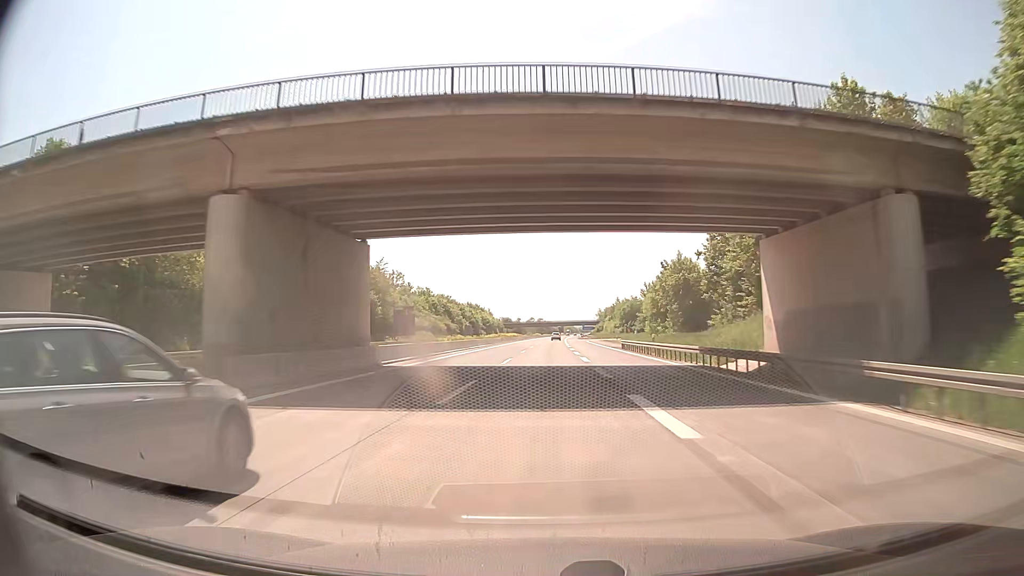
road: motorway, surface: concrete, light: Day
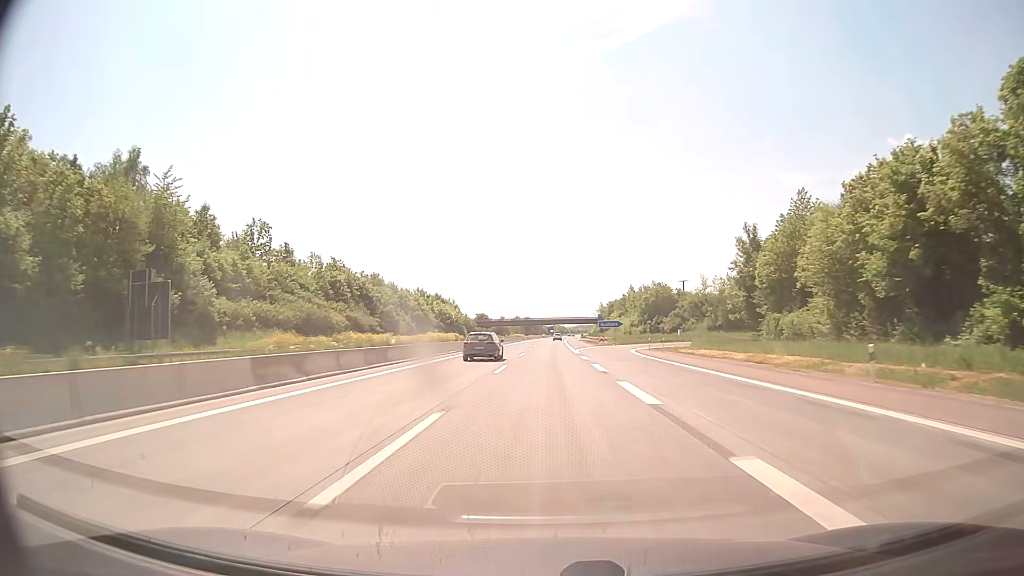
(+0.7, +79.3) m; +1°
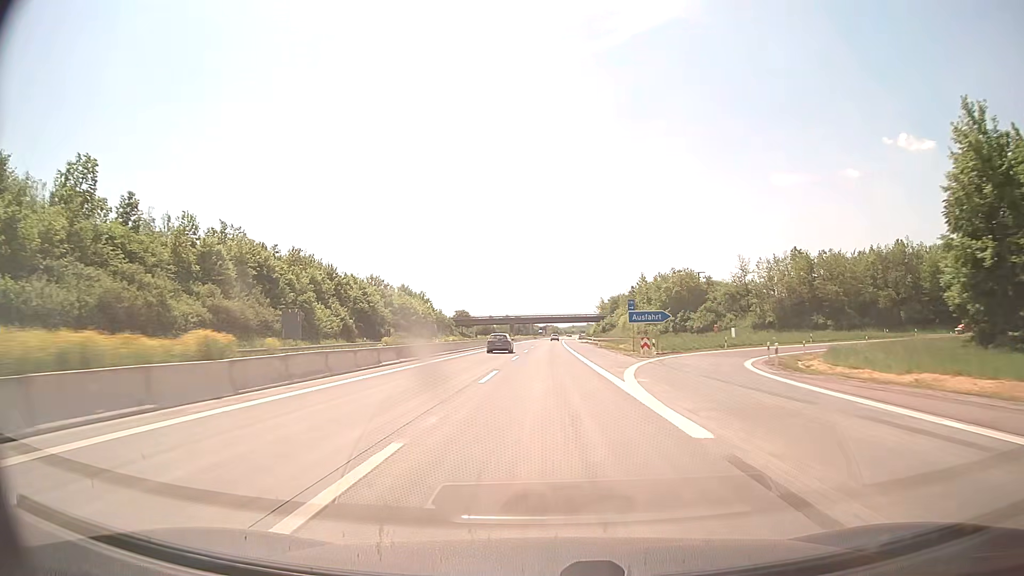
(+0.2, +39.7) m; +1°
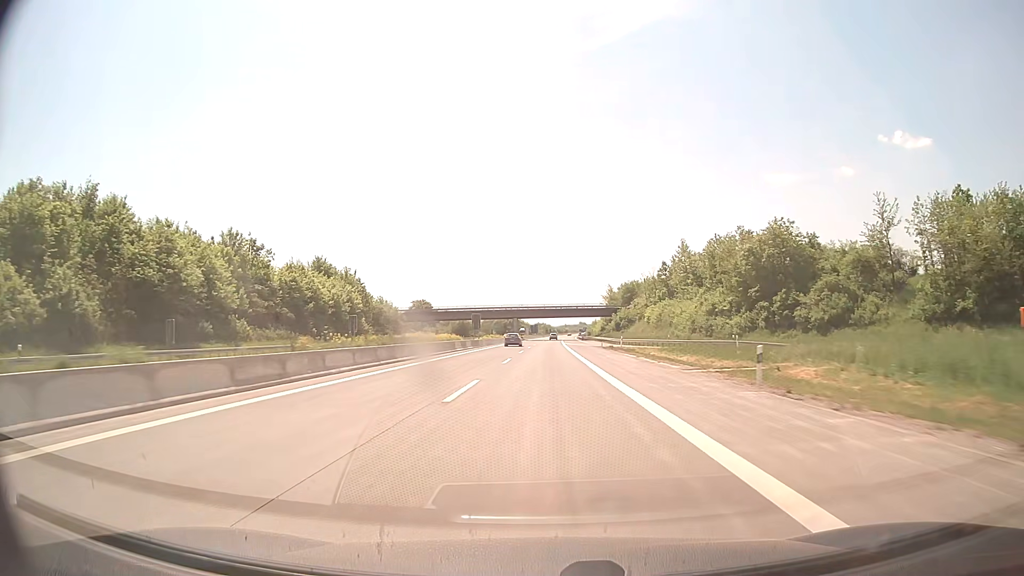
(+0.4, +59.5) m; +1°
(0, +10) (0, +20) (0, +30) (0, +40) (0, +50) (0, +60) (0, +70) (+1, +80) (+1, +90) (+1, +100) m
